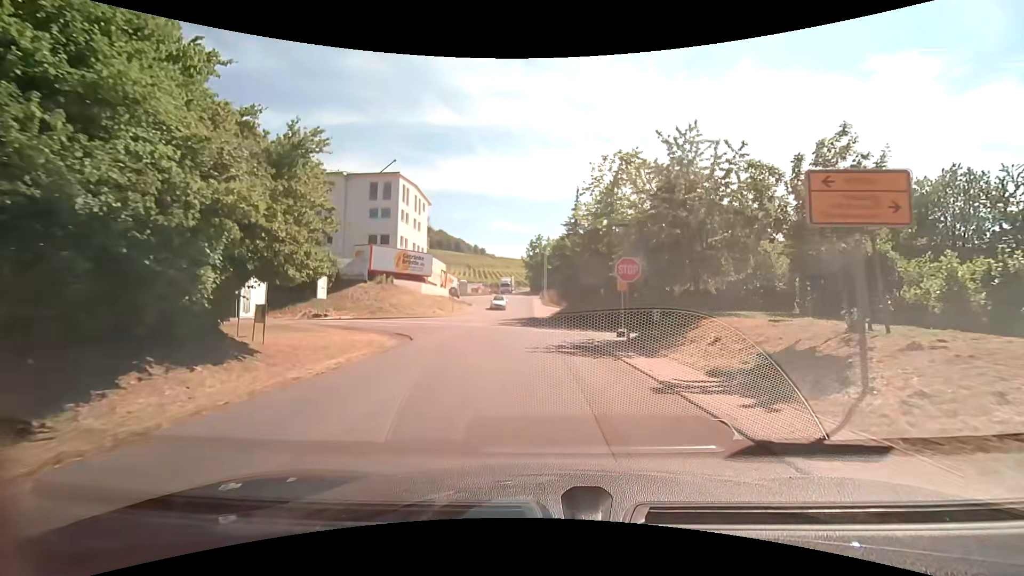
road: residential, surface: asphalt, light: Day
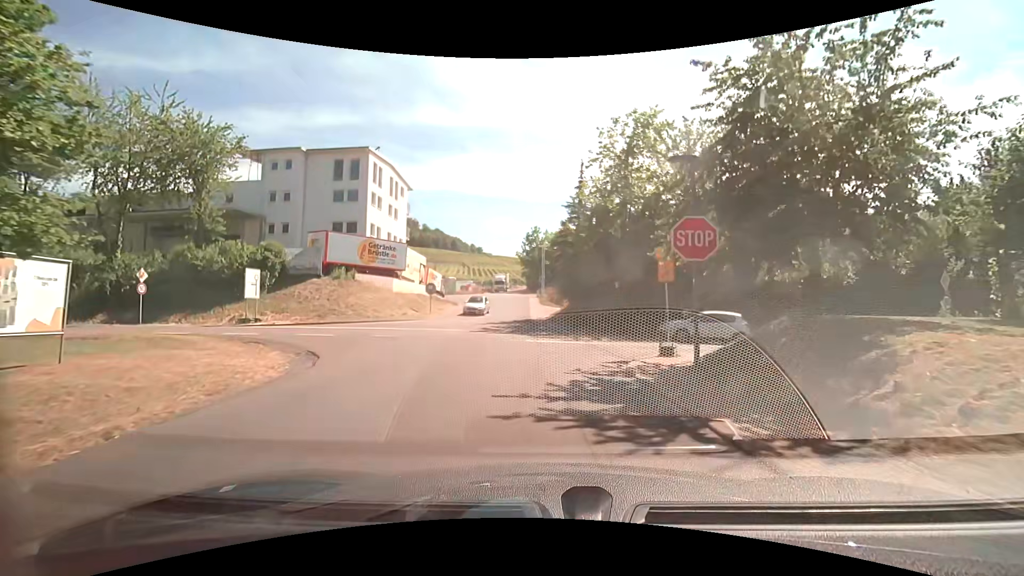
(0.0, +8.3) m; +1°
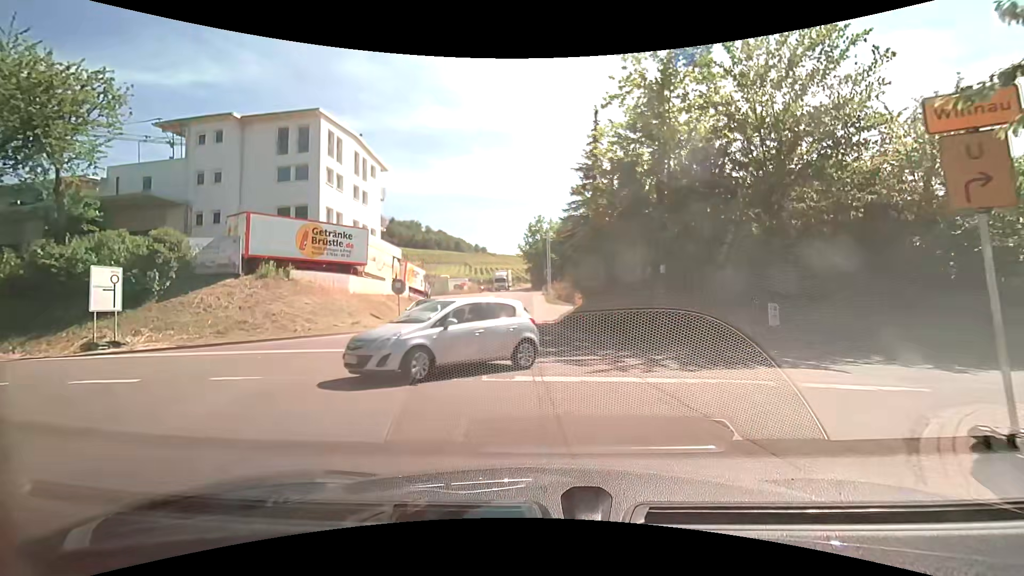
(-0.1, +9.4) m; -1°
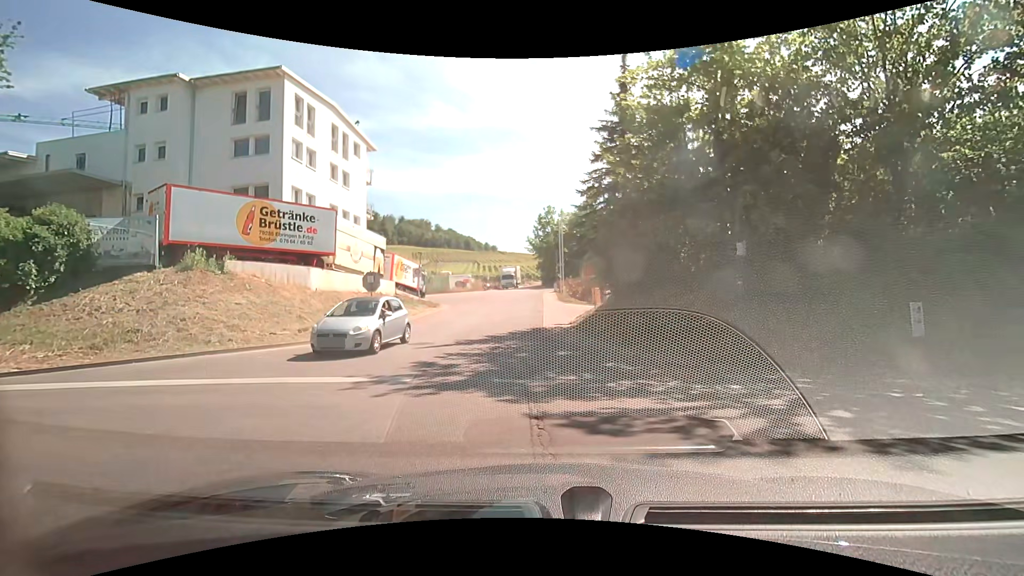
(-0.2, +5.9) m; -2°
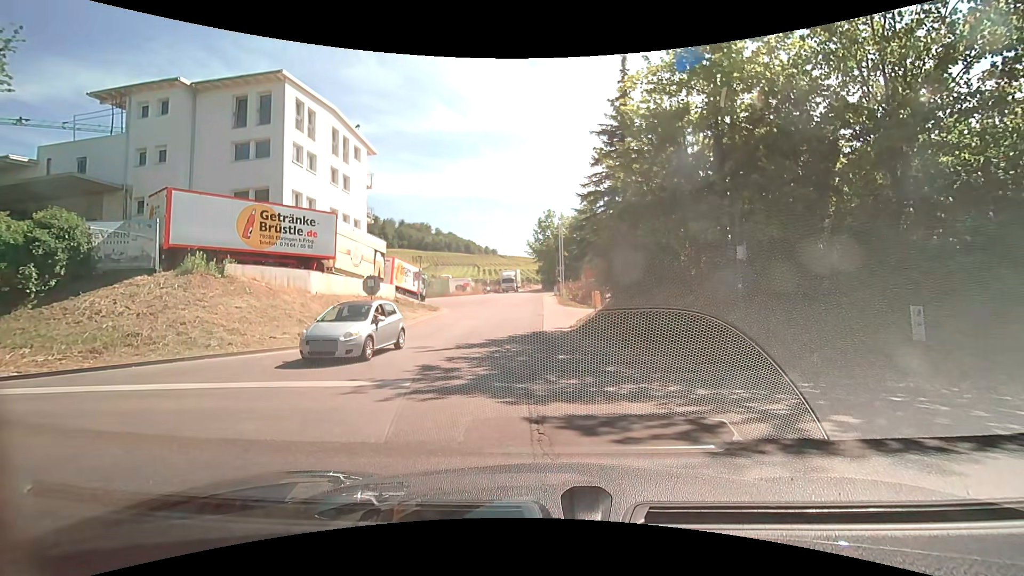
(0.0, +0.1) m; 0°
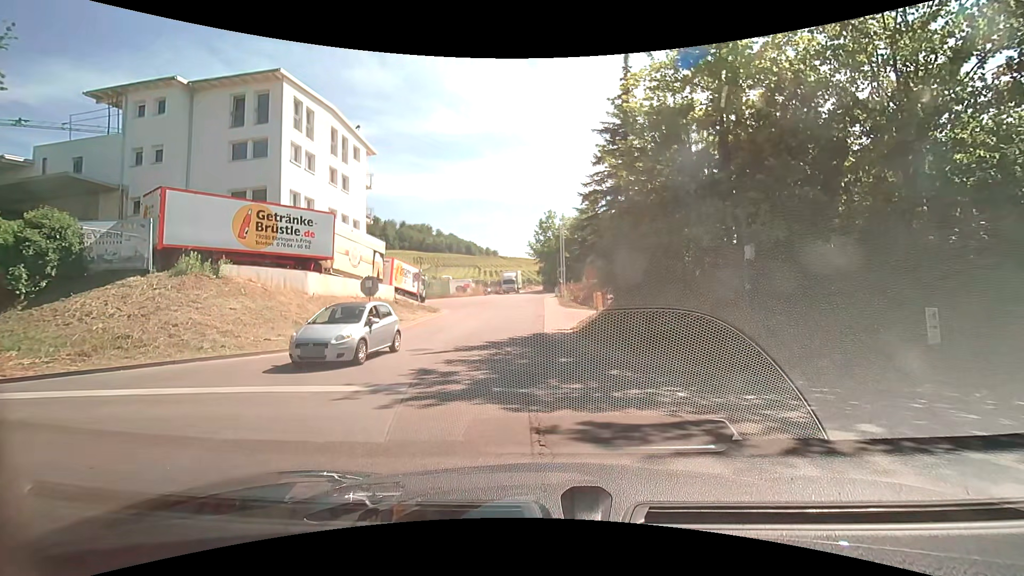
(0.0, +0.5) m; 0°
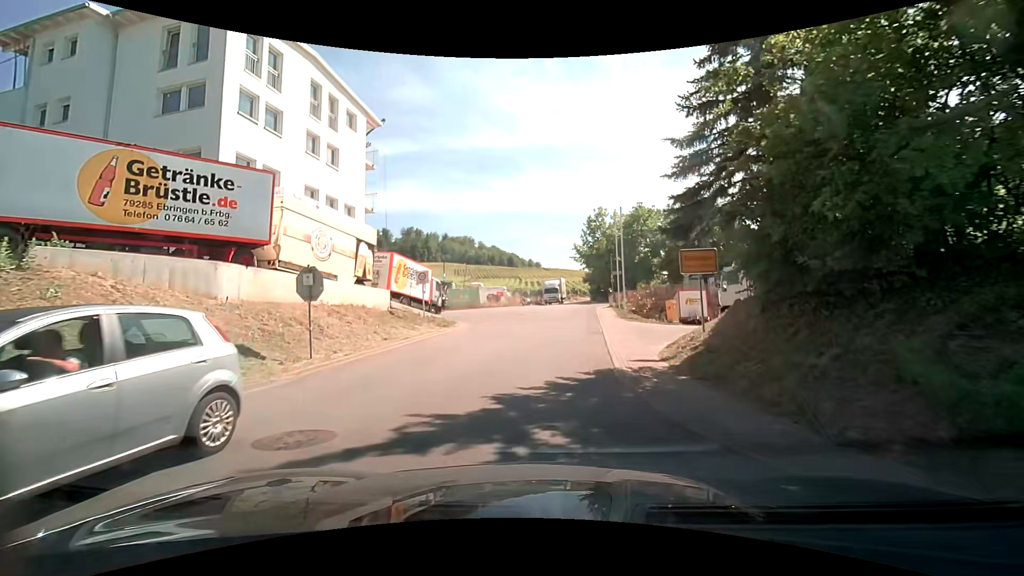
(-0.6, +10.4) m; -6°
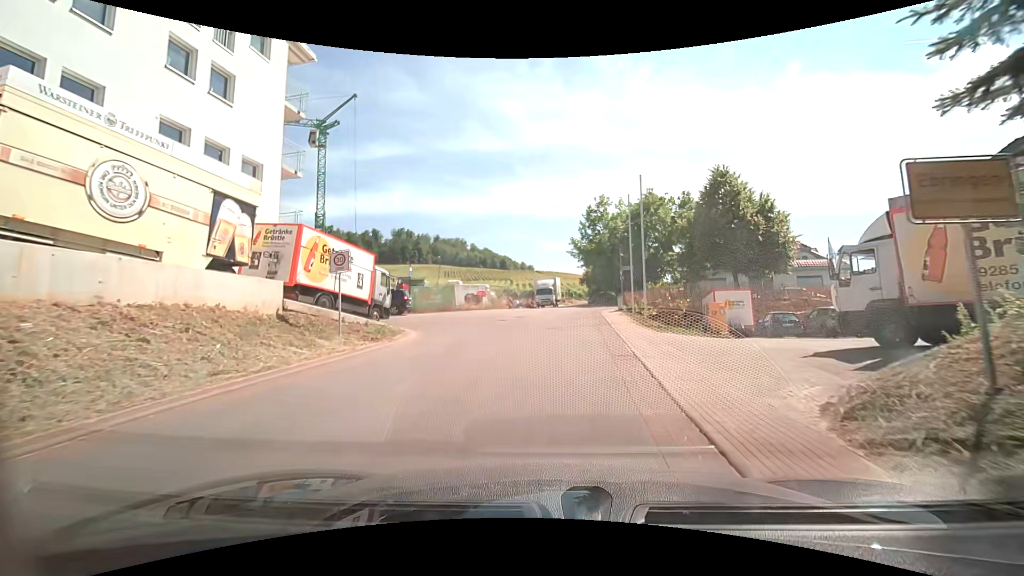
(+0.1, +8.9) m; +1°
